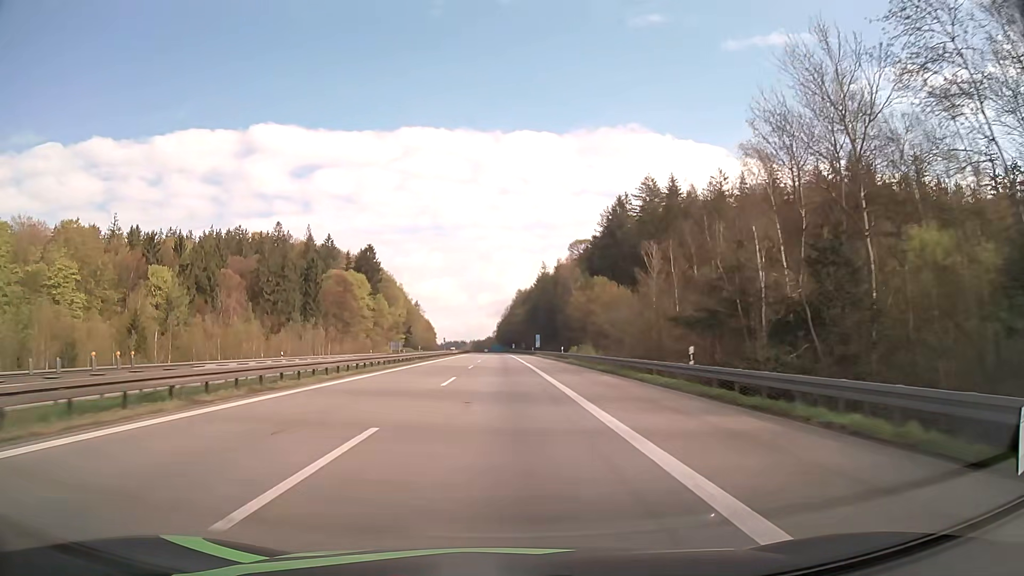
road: motorway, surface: asphalt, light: Day
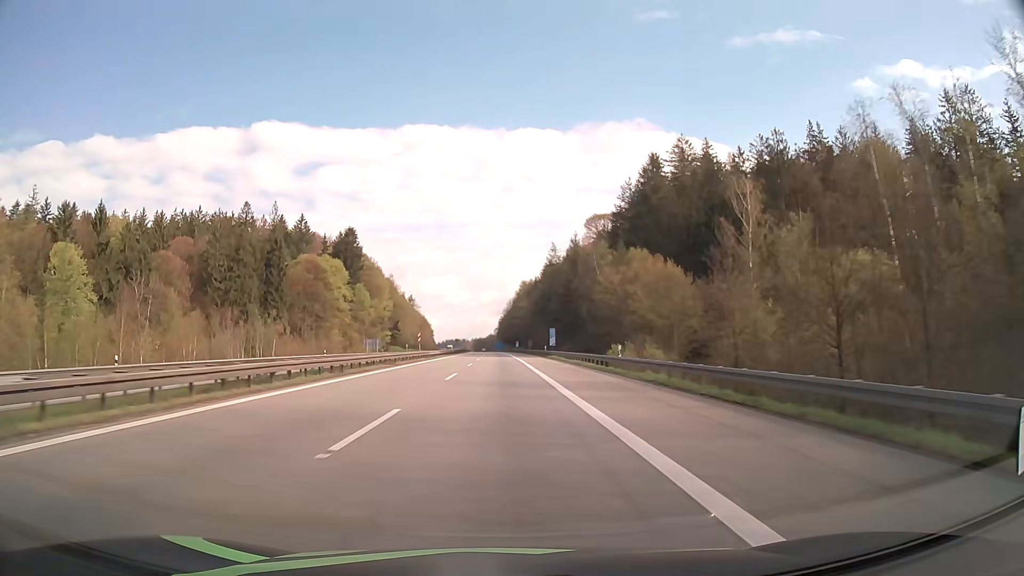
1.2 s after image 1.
(0.0, +32.9) m; 0°
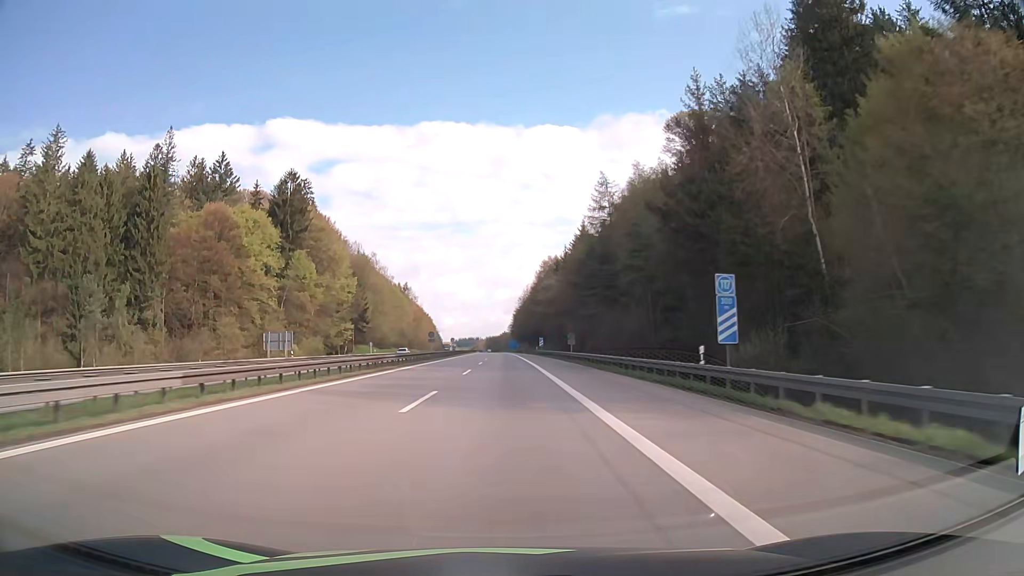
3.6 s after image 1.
(-0.6, +66.2) m; -1°
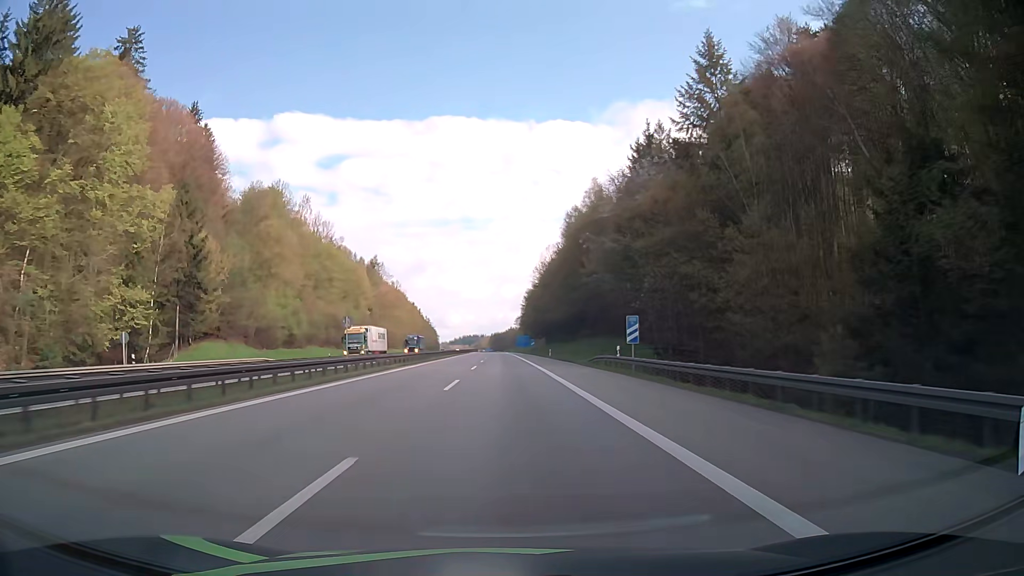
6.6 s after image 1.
(-0.4, +83.6) m; 0°
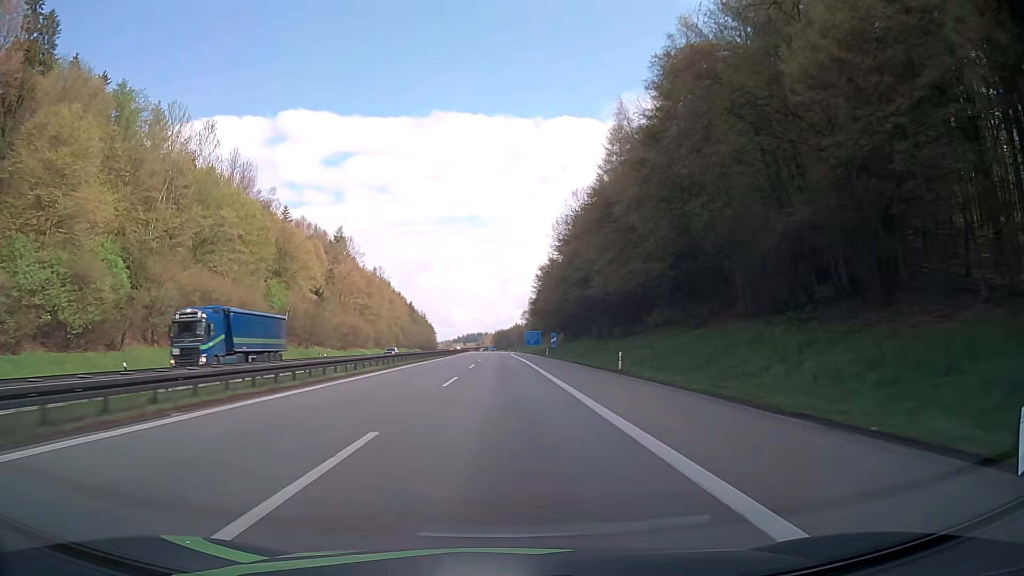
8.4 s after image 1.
(-0.2, +50.7) m; 0°
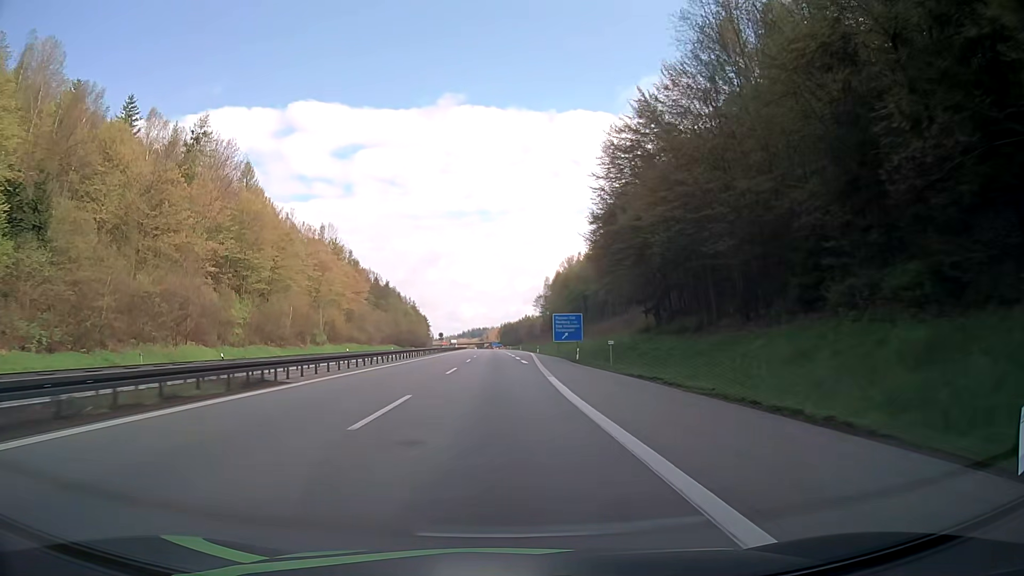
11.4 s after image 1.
(-0.9, +83.4) m; -1°
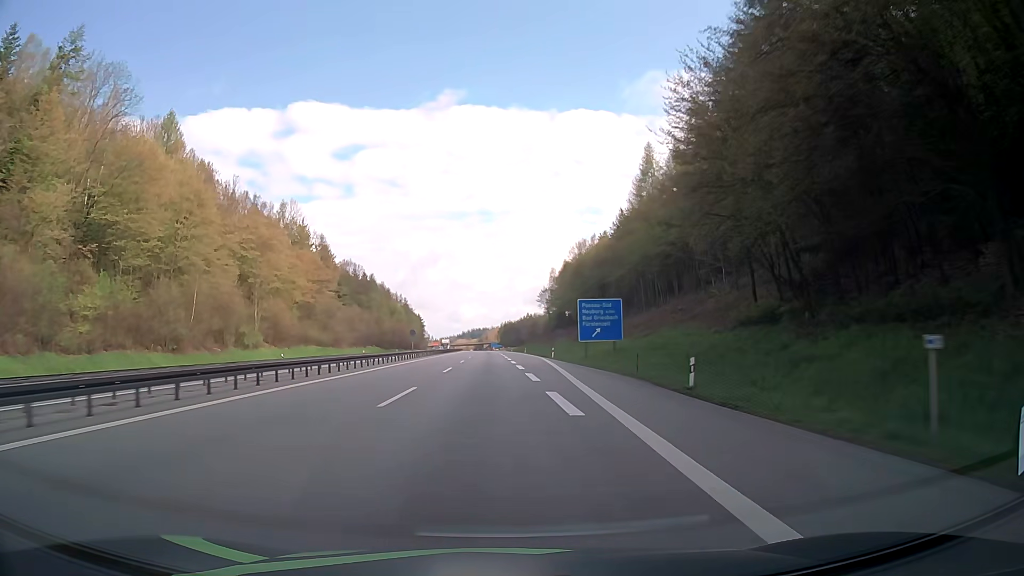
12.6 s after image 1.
(0.0, +31.8) m; 0°
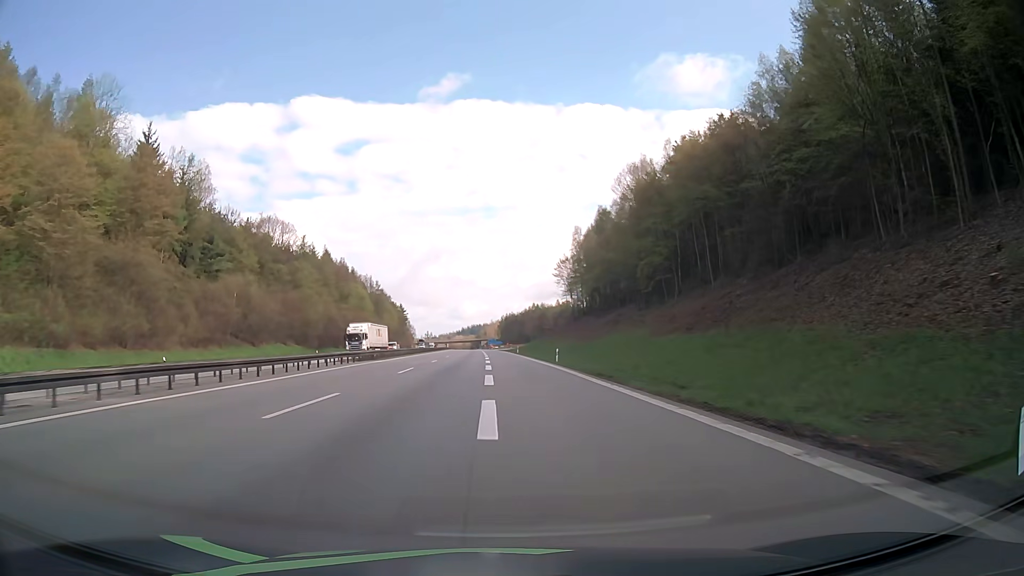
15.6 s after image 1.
(-0.4, +75.1) m; 0°
(0, +10) (0, +20) (0, +30) (0, +40) (0, +50) (-1, +60) (-1, +70) (-1, +80) (-1, +90) (-2, +100) m
